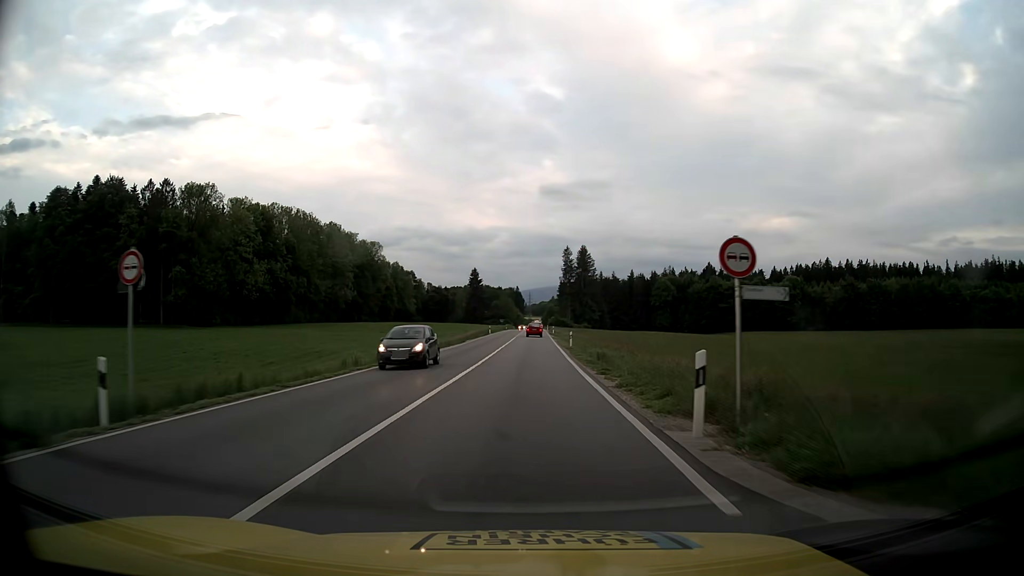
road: primary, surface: asphalt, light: Day
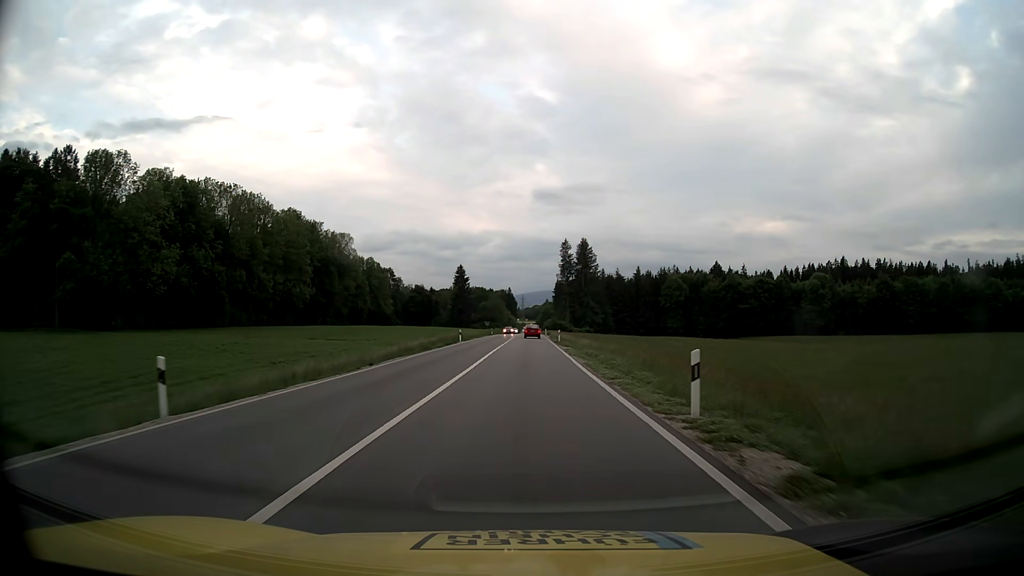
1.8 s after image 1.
(+0.2, +33.8) m; +1°
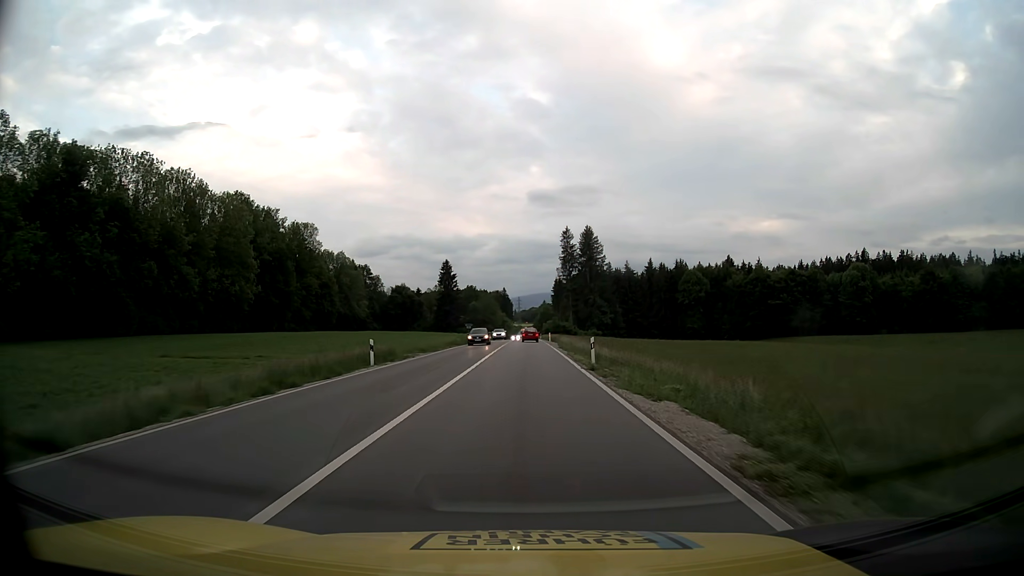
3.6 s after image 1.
(+0.1, +33.5) m; 0°
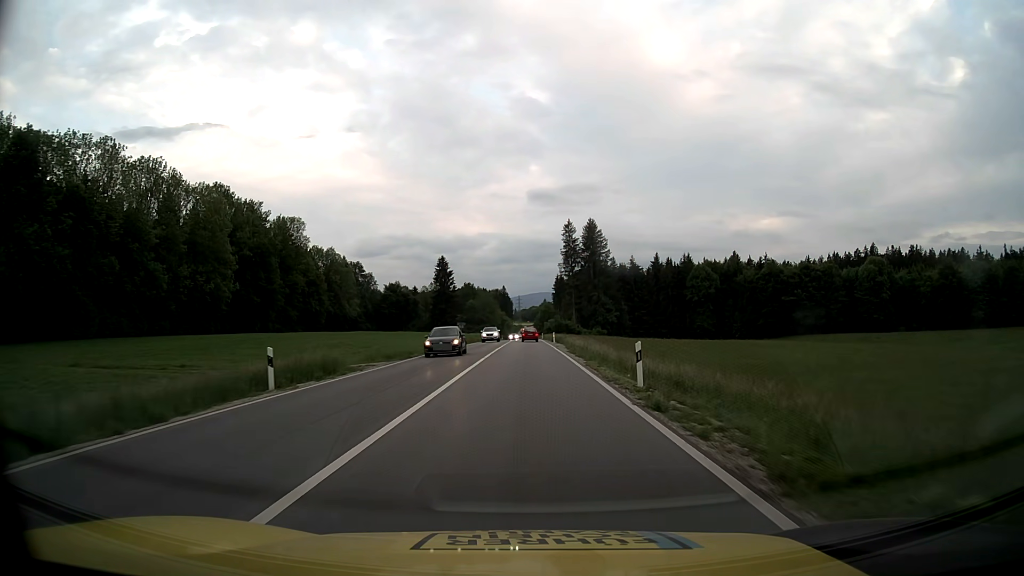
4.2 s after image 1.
(0.0, +11.1) m; 0°
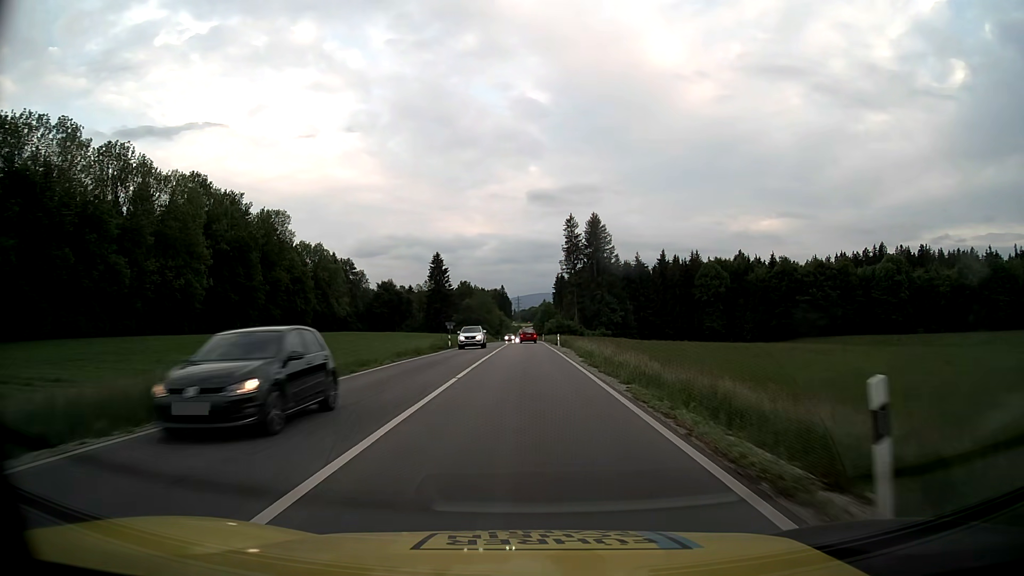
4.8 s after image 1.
(0.0, +11.1) m; 0°
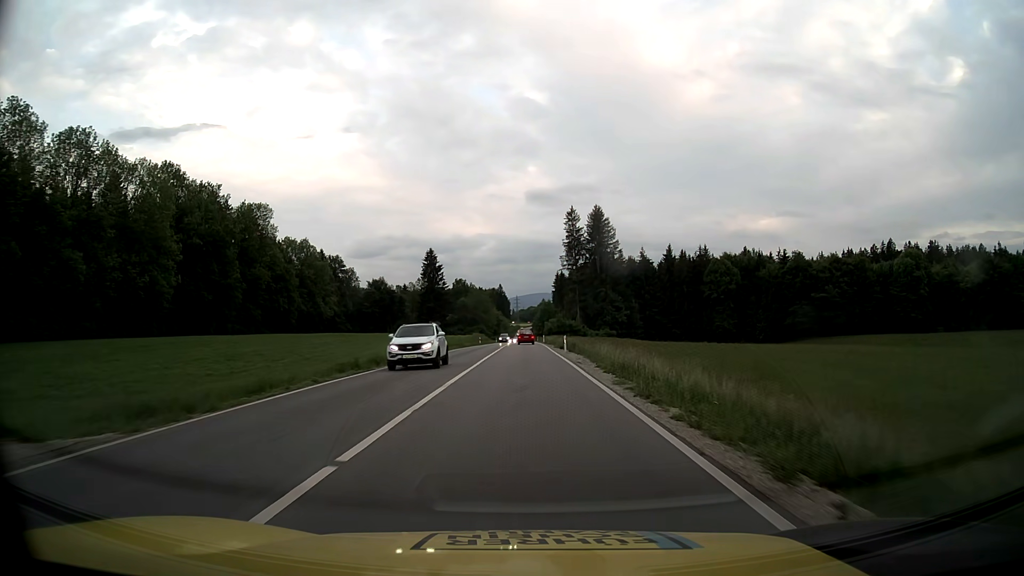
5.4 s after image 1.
(0.0, +11.1) m; 0°
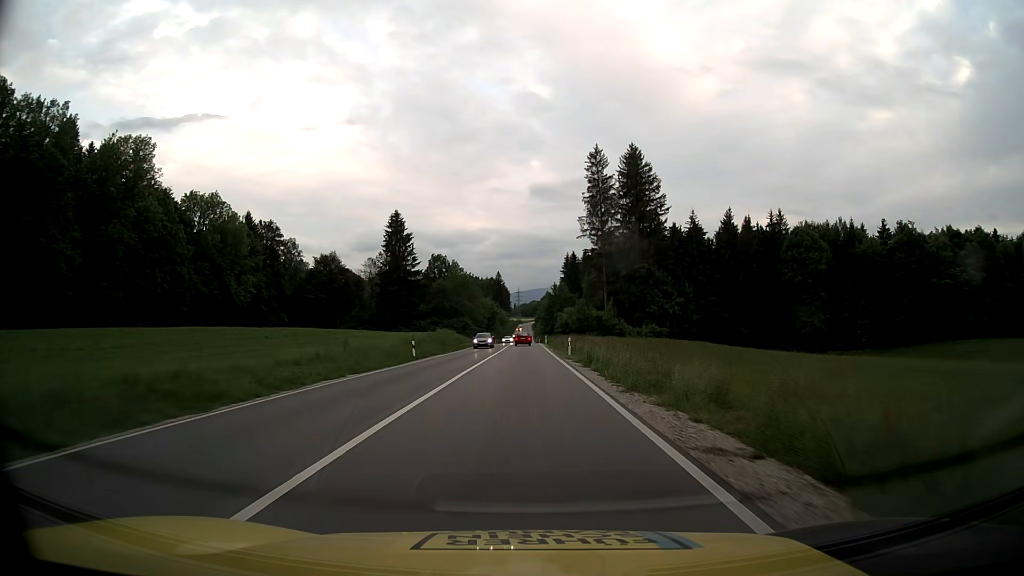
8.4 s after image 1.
(0.0, +55.6) m; 0°
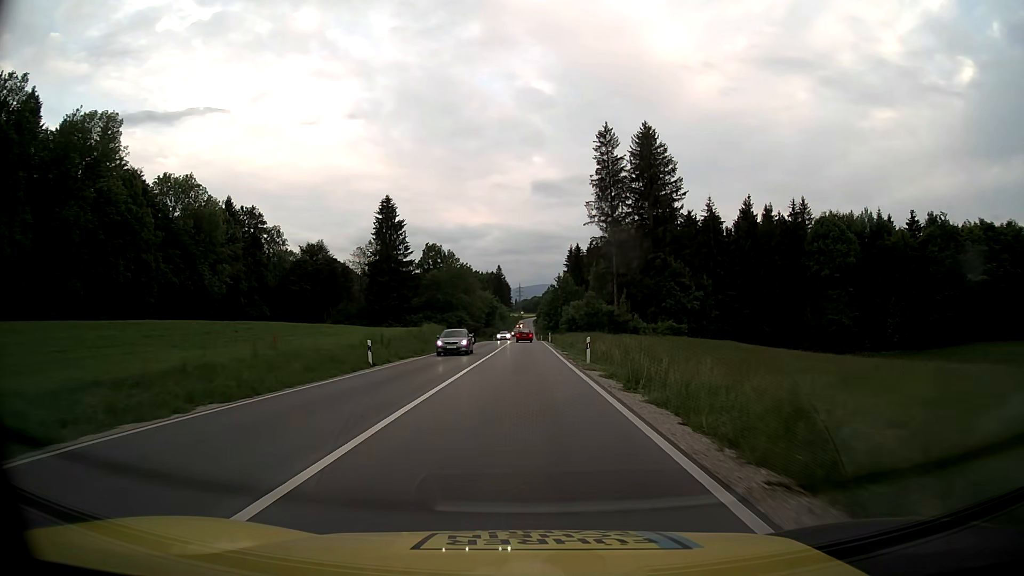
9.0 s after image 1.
(0.0, +11.1) m; 0°
(0, +10) (0, +20) (0, +30) (0, +40) (0, +50) (0, +60) (0, +70) (0, +80) (0, +90) (0, +100) m
